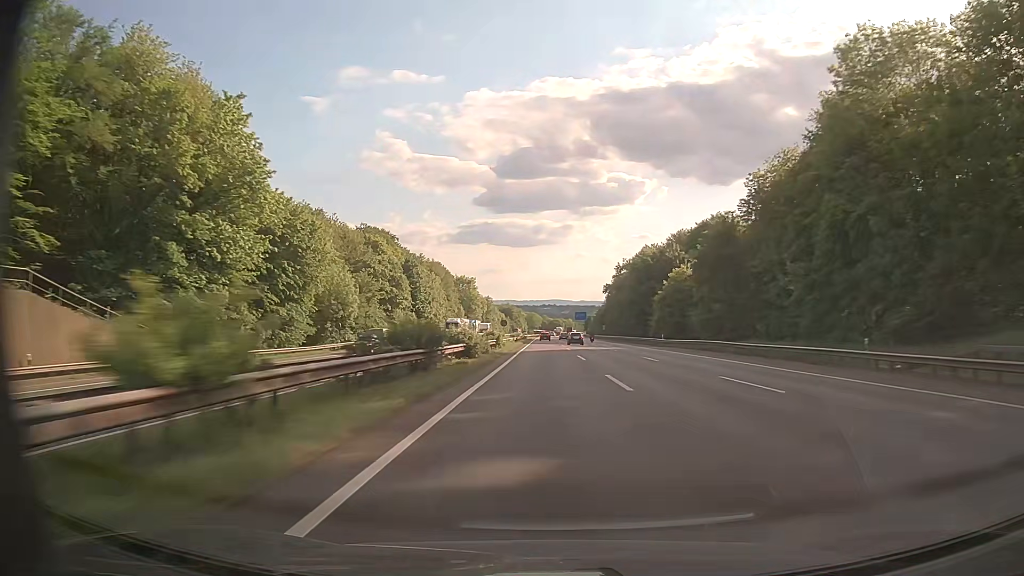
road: motorway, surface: asphalt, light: Day
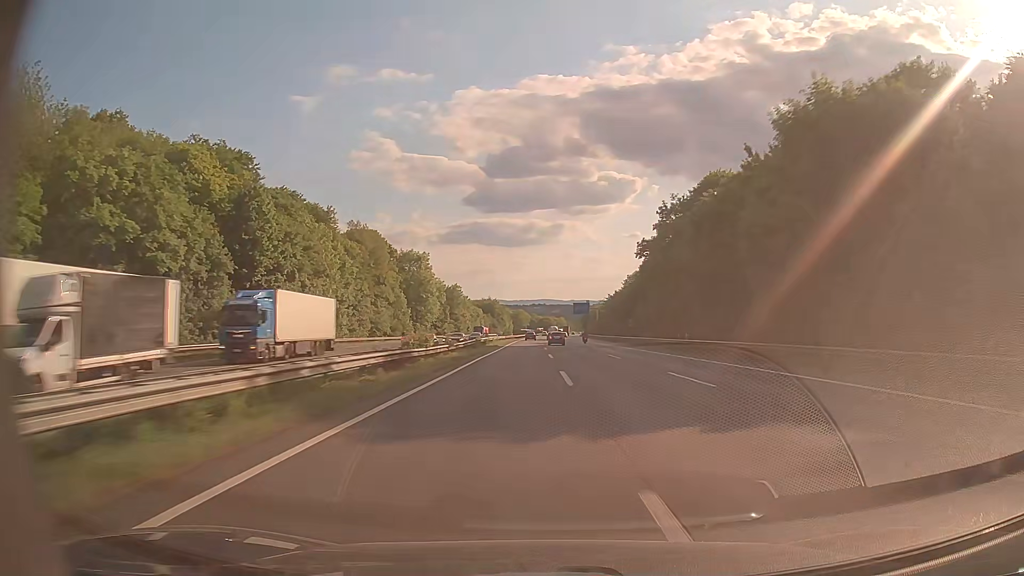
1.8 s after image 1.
(+0.9, +69.9) m; +1°
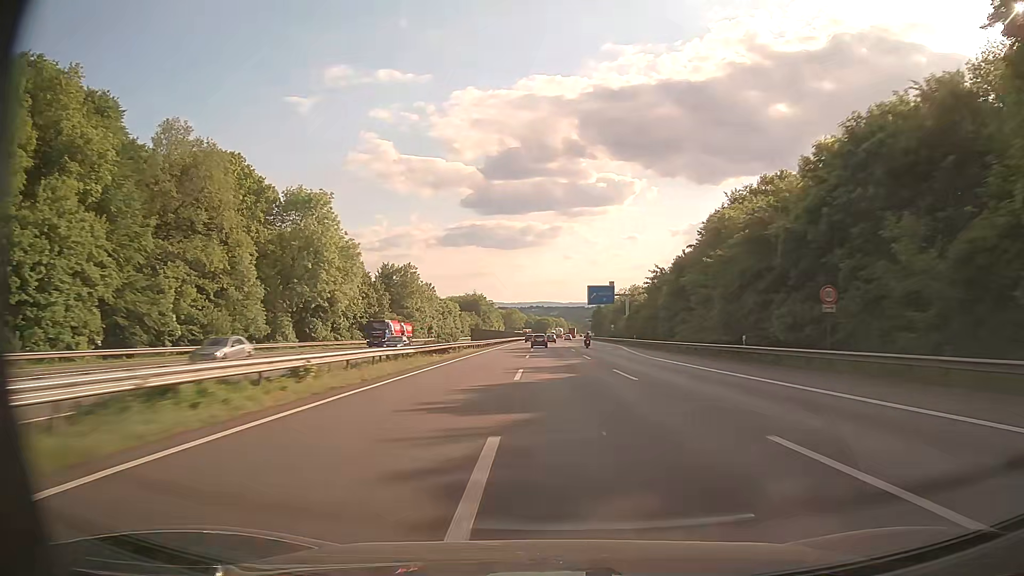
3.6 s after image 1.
(-0.1, +68.8) m; 0°
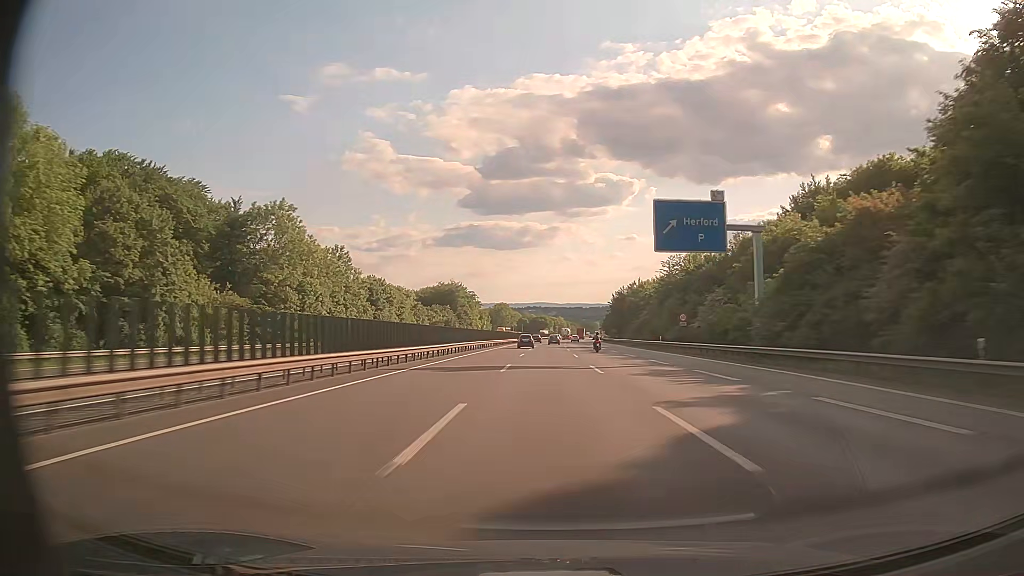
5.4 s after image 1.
(+0.2, +68.3) m; 0°
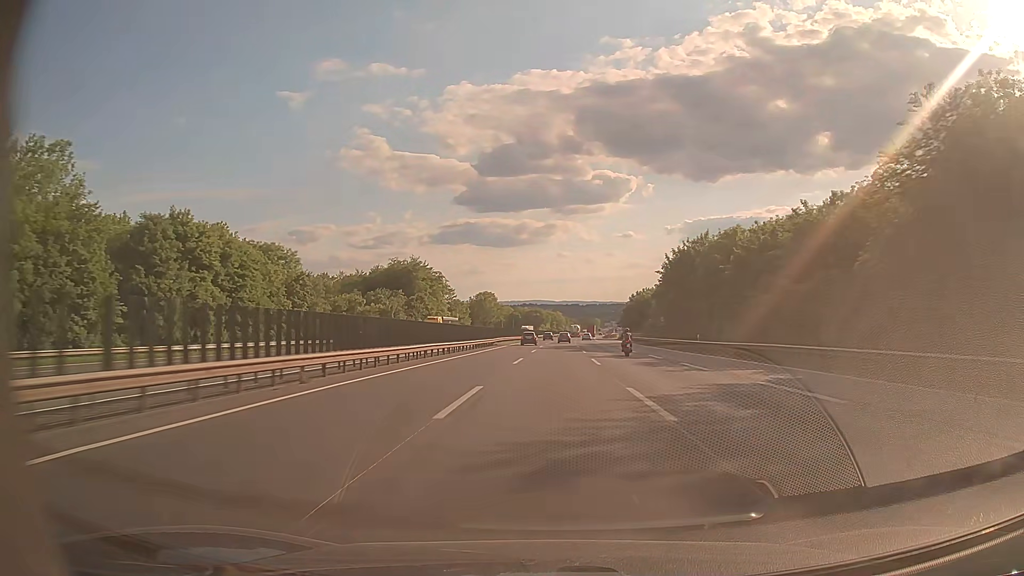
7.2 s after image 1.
(+0.2, +67.2) m; 0°
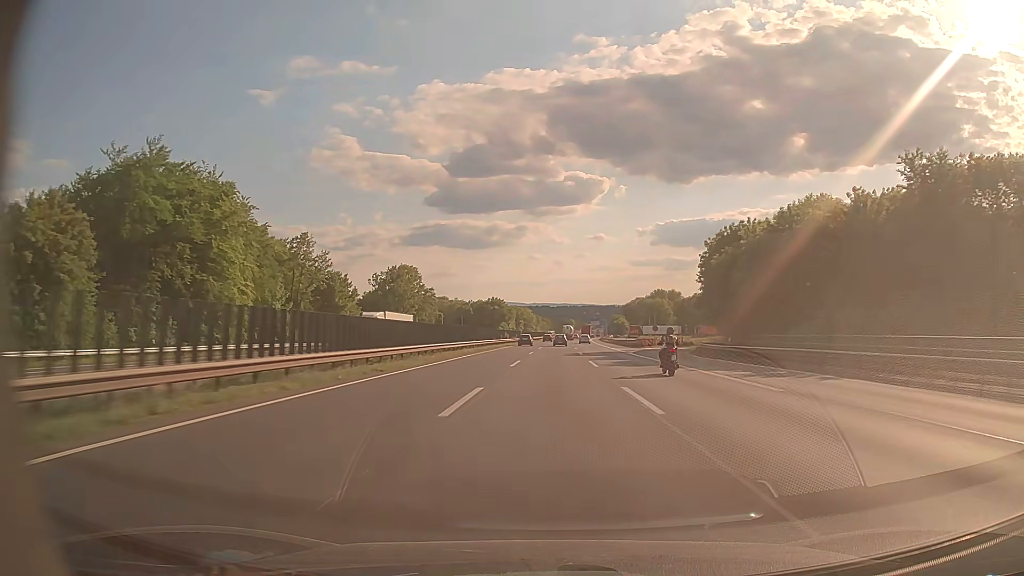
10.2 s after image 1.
(+2.4, +106.4) m; +3°
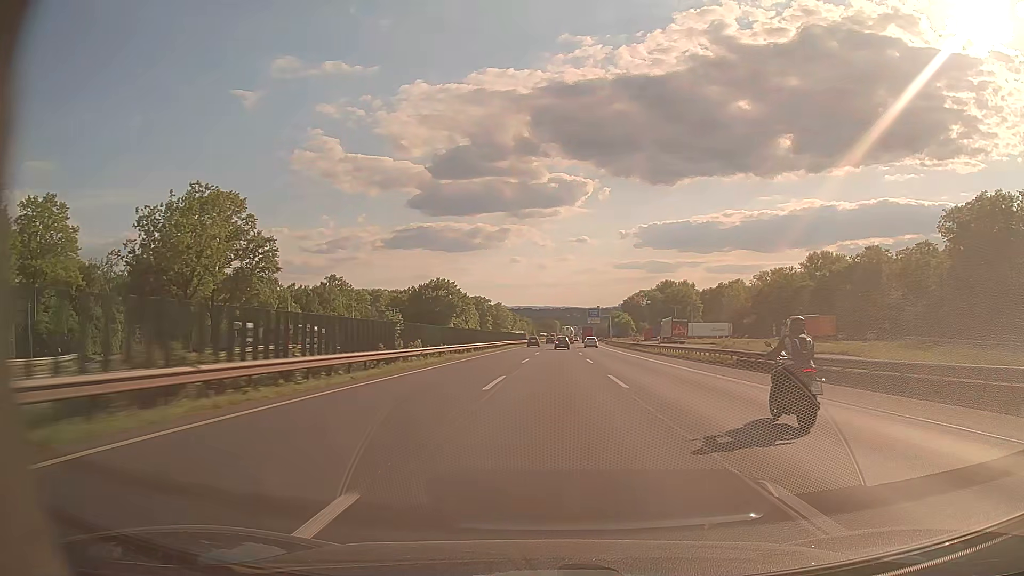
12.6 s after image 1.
(+1.3, +84.9) m; +2°
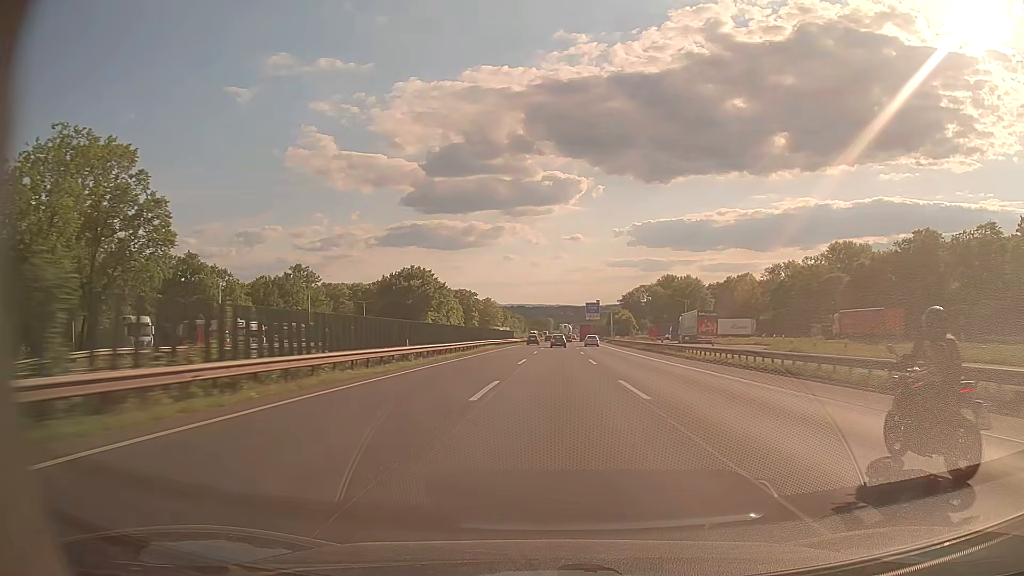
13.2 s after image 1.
(0.0, +21.8) m; 0°
(0, +10) (0, +20) (0, +30) (0, +40) (+1, +50) (+1, +60) (+1, +70) (+1, +80) (+2, +90) (+2, +100) m
